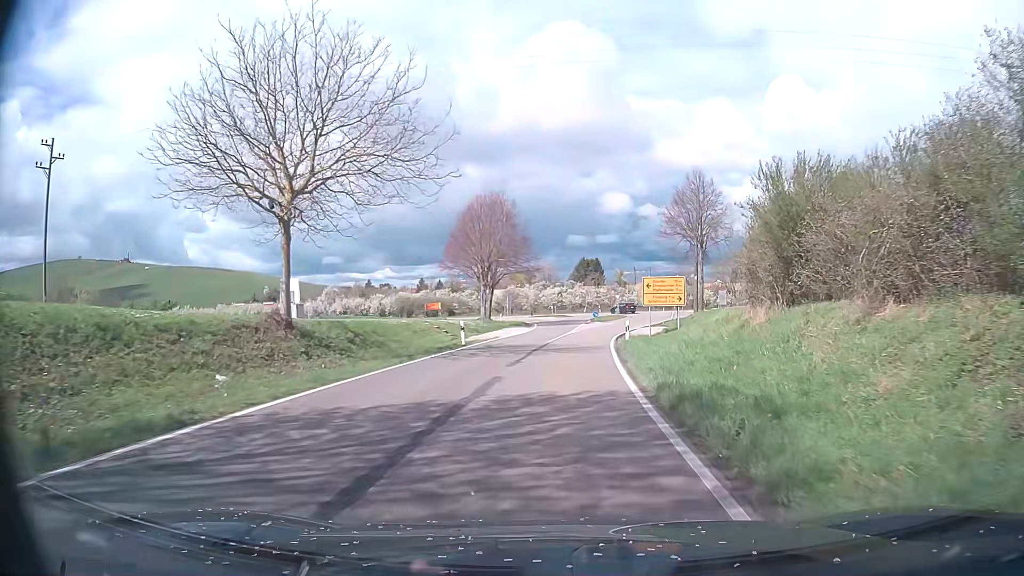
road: tertiary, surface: asphalt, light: Day
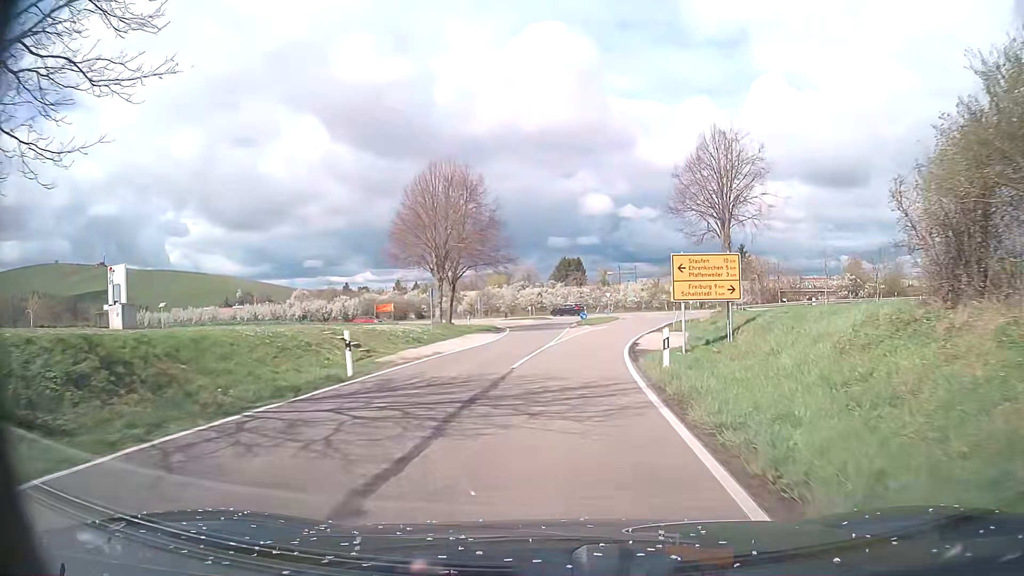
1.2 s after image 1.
(+0.2, +14.0) m; +1°
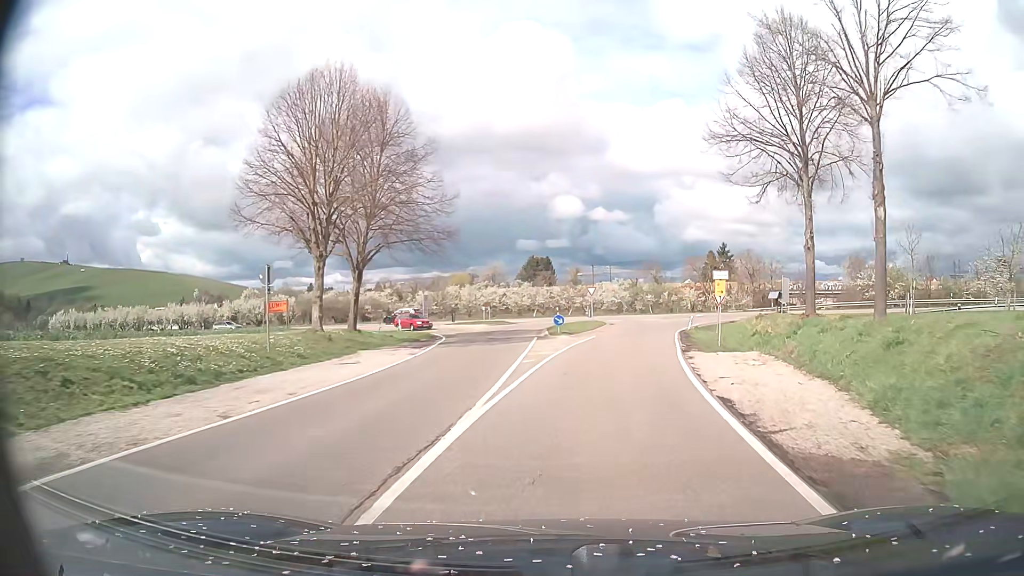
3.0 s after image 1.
(+0.4, +19.4) m; +3°
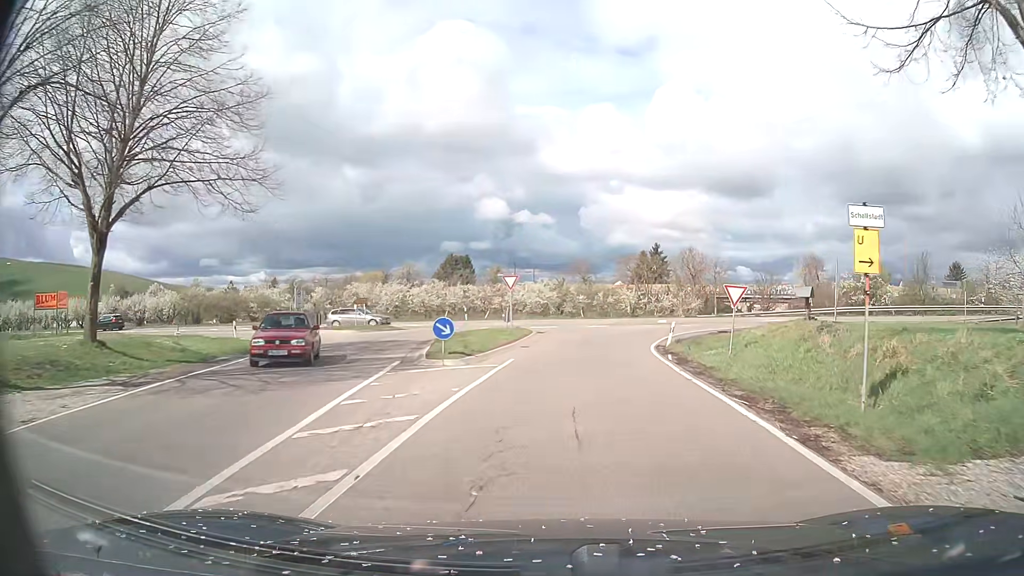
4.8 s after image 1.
(+0.9, +17.1) m; +6°
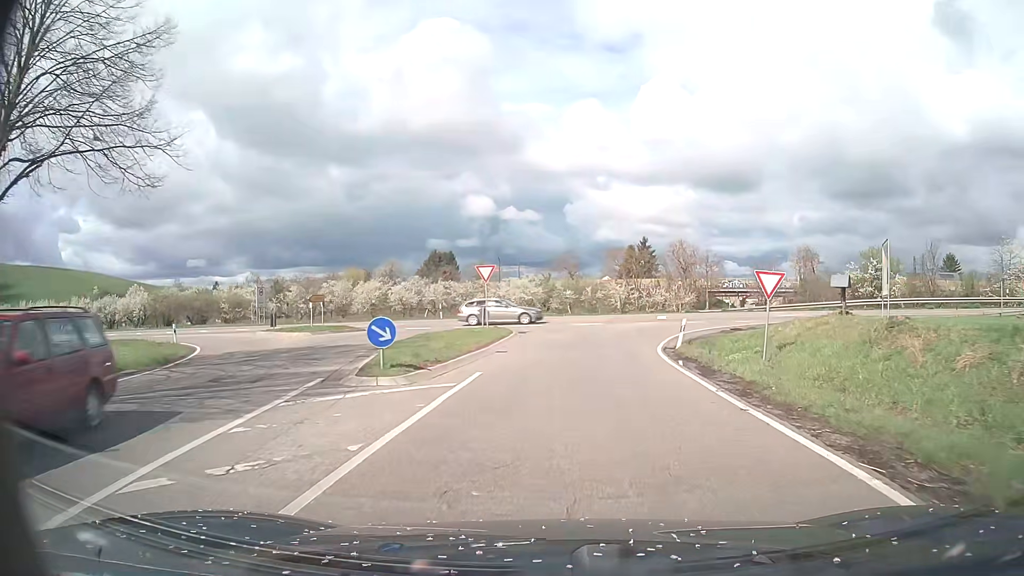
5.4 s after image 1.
(+0.1, +5.1) m; +2°
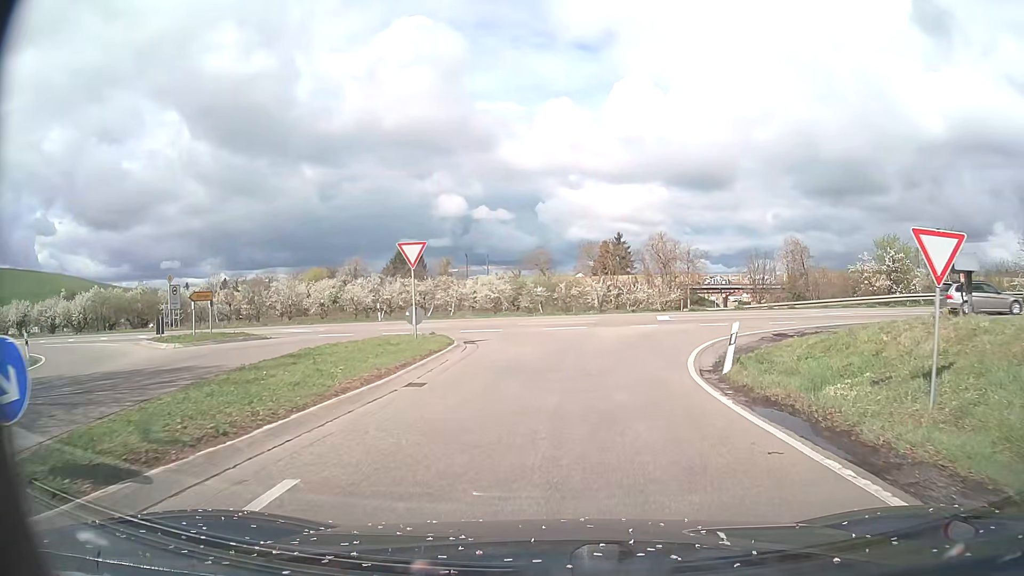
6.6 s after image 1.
(+0.2, +9.3) m; +3°
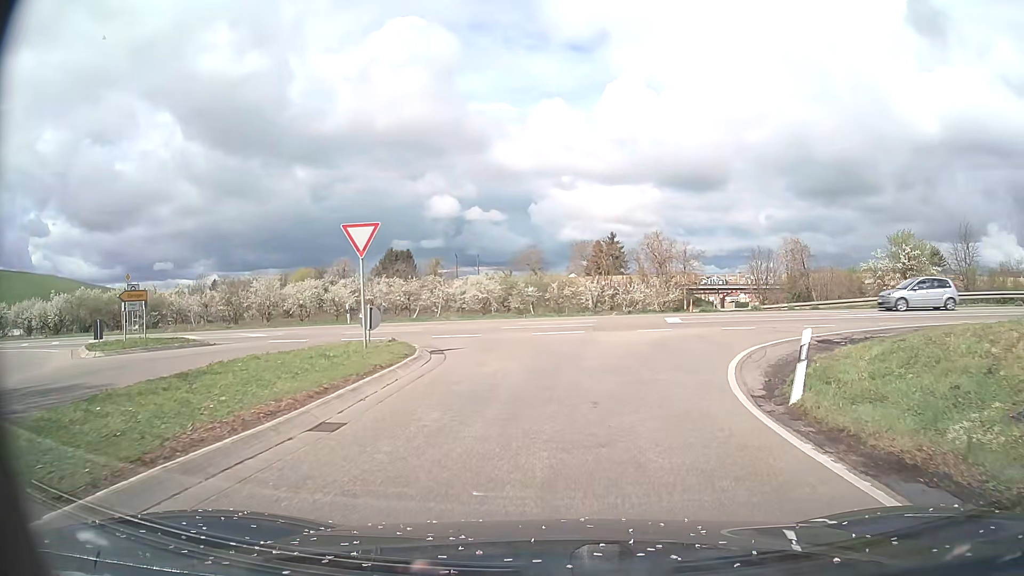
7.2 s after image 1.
(0.0, +4.1) m; +1°
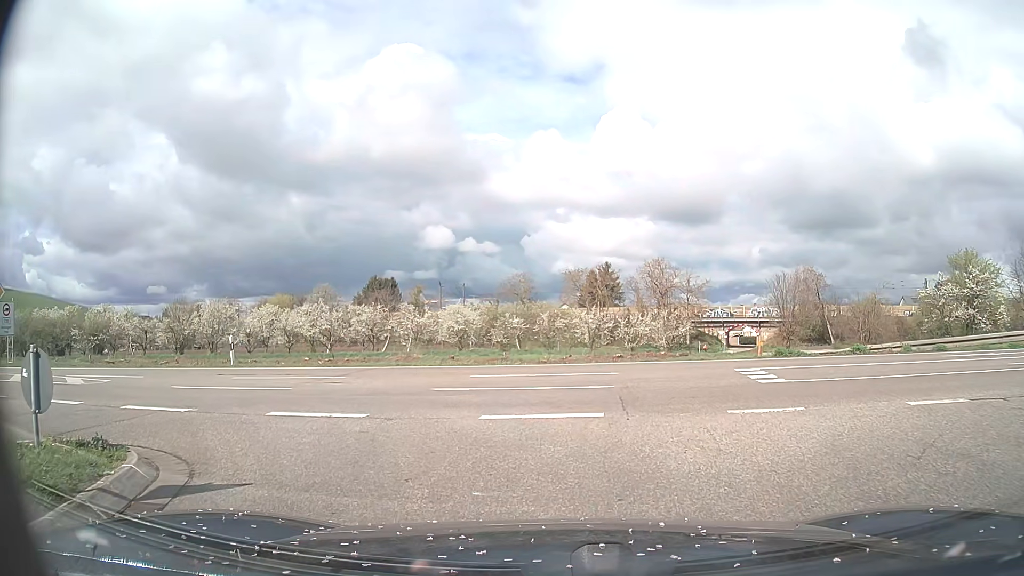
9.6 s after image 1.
(+0.1, +11.0) m; 0°
